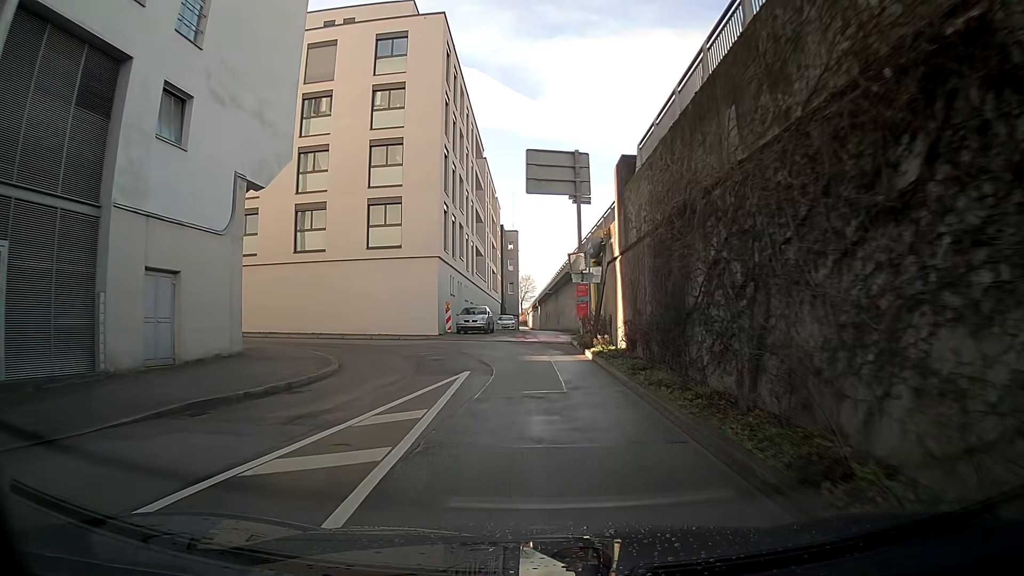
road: residential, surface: asphalt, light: Day
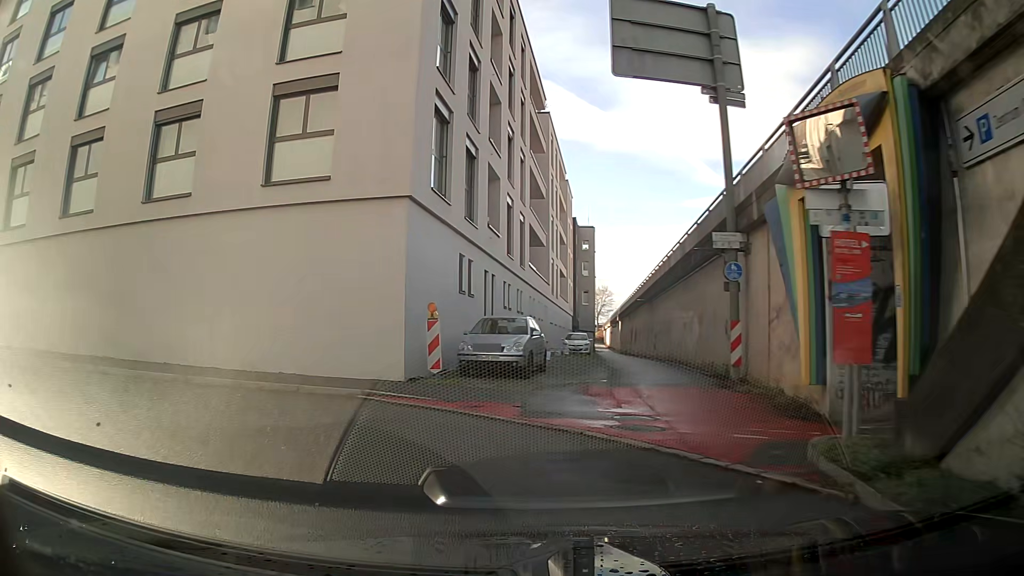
(-0.8, +18.2) m; -14°
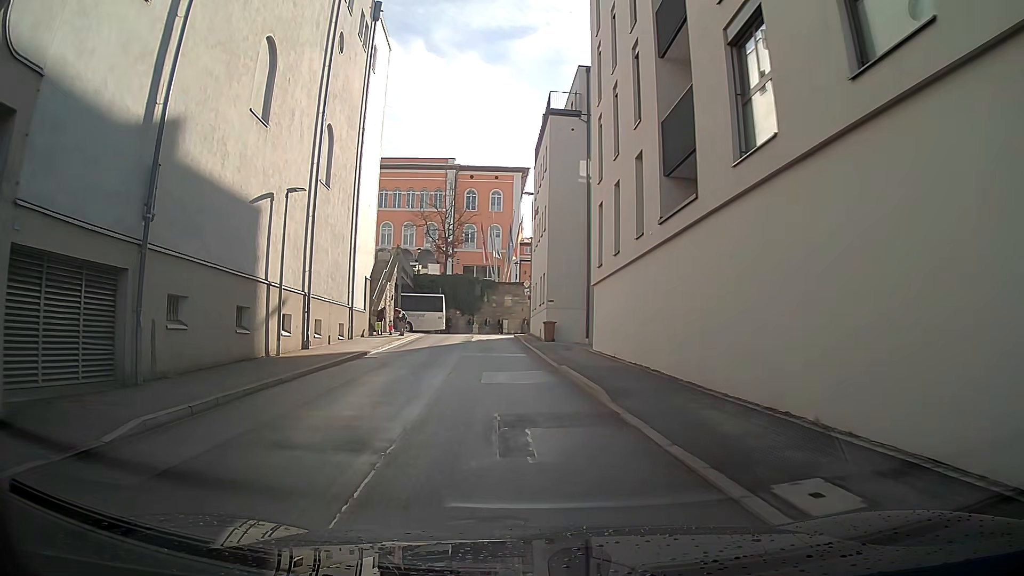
(-11.4, +12.7) m; -73°
(0, +10) (0, +20) (0, +30) (-1, +40) (0, +50) (+9, +54) (+19, +55) (+29, +55) (+39, +56) (+49, +56) m
